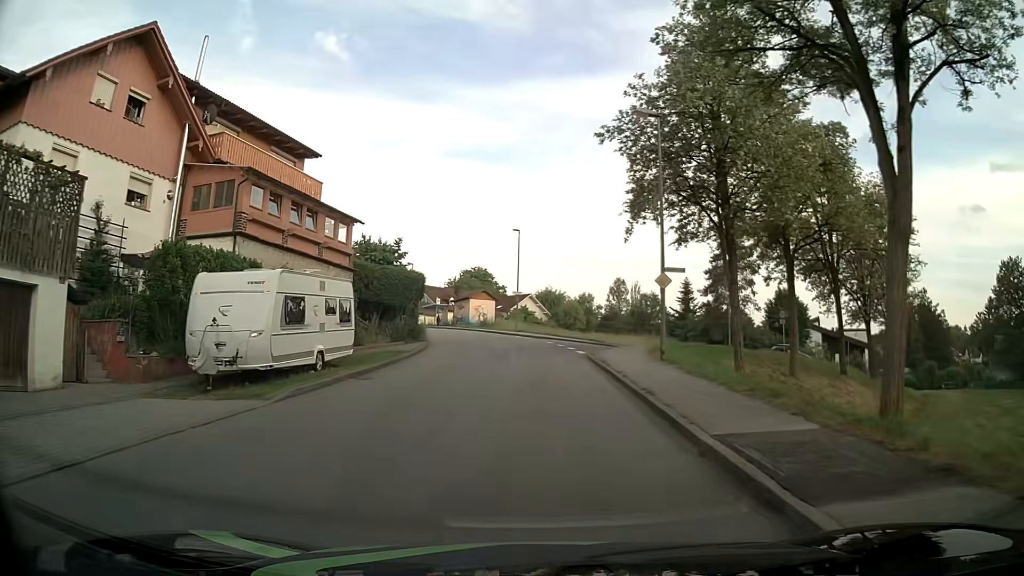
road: unclassified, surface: asphalt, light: Day
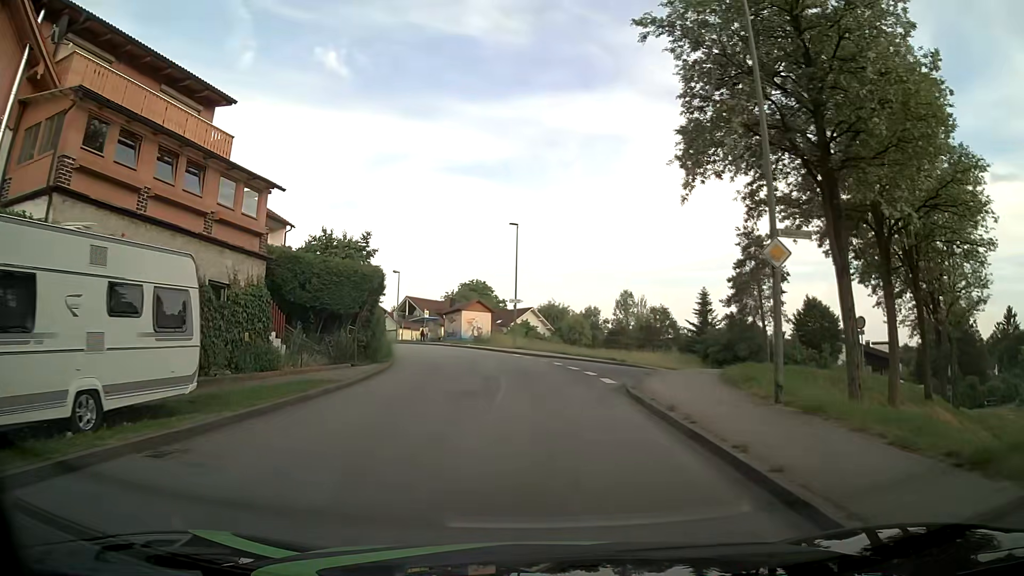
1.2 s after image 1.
(0.0, +9.7) m; 0°
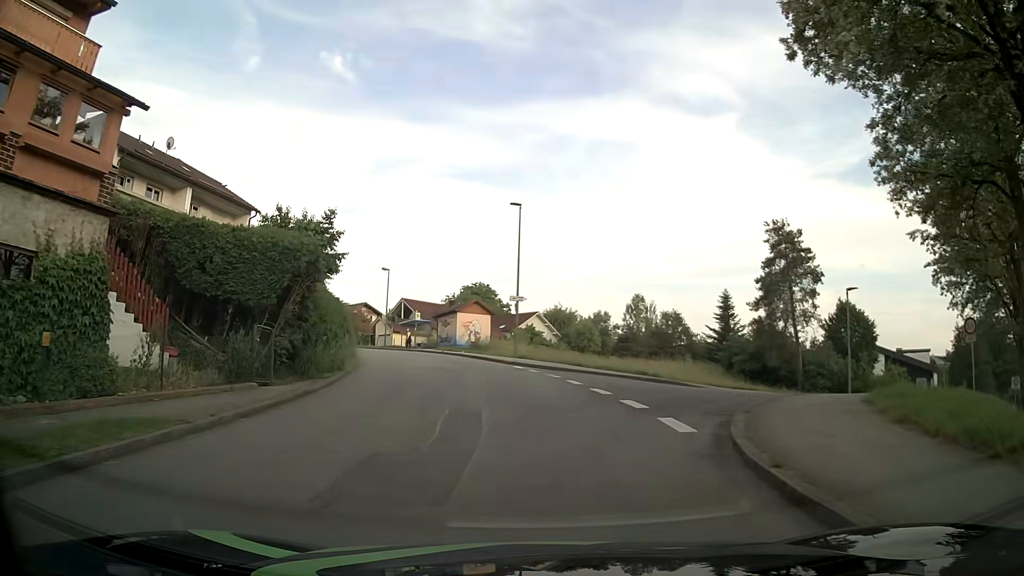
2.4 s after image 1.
(0.0, +8.1) m; -1°
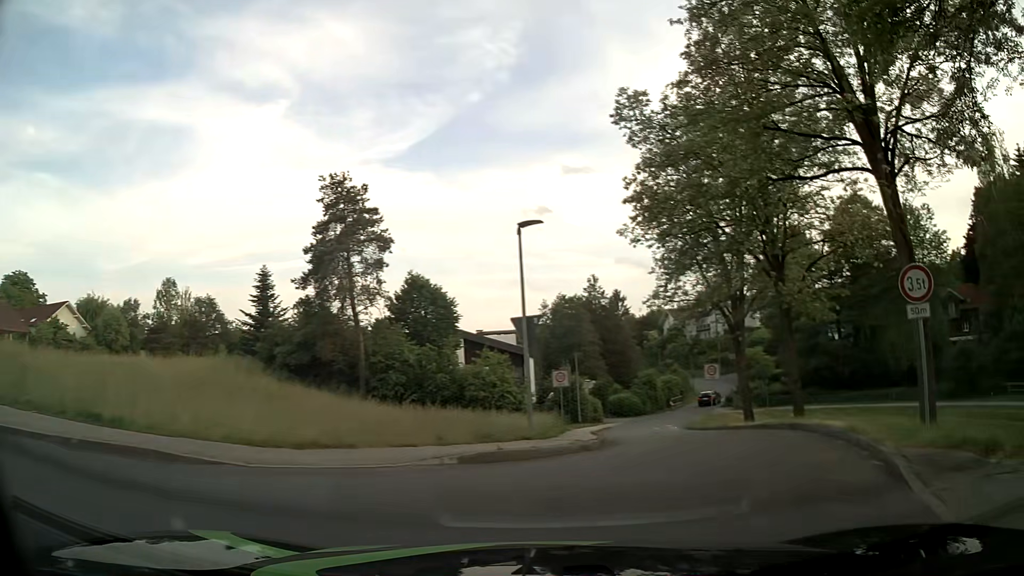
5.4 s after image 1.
(+2.9, +15.3) m; +39°
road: residential
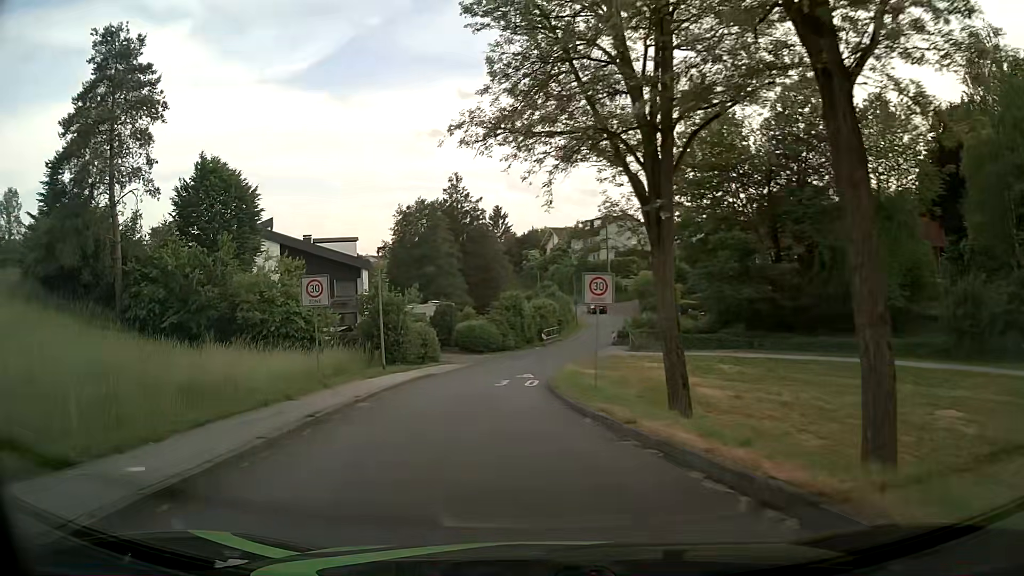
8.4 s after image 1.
(+4.4, +16.5) m; +10°
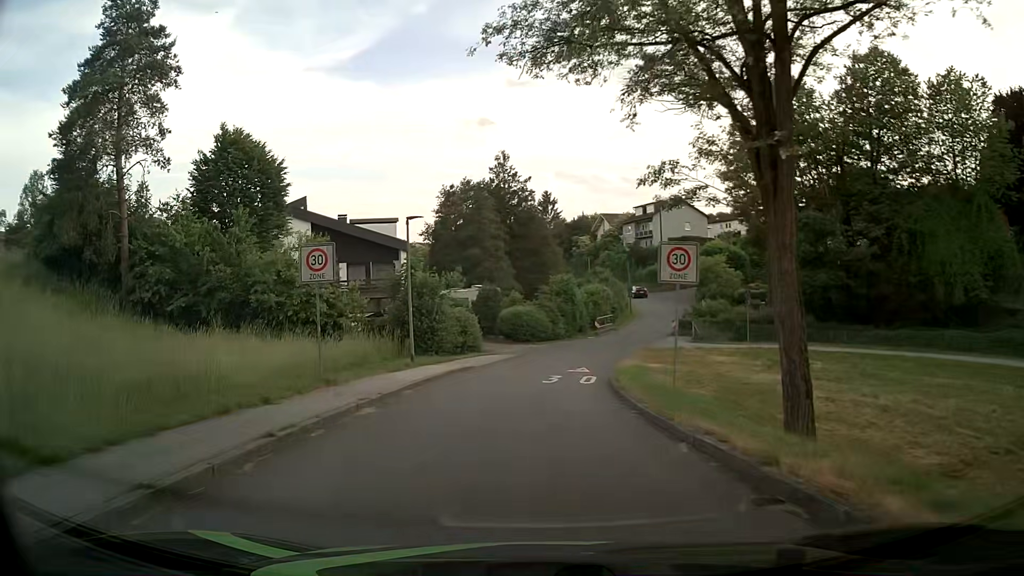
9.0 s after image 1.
(-0.1, +4.2) m; -4°
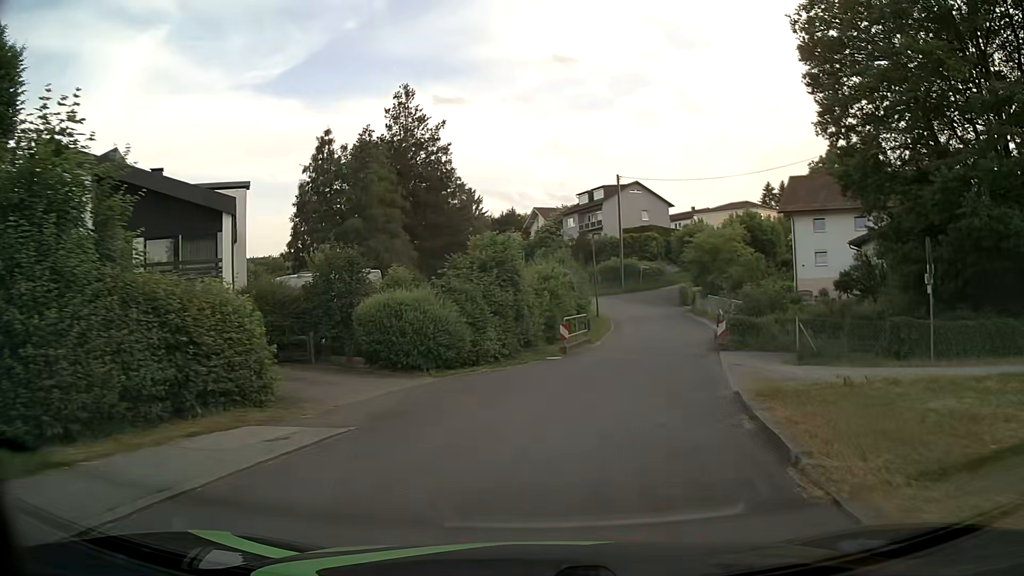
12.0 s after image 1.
(+0.5, +22.2) m; +7°
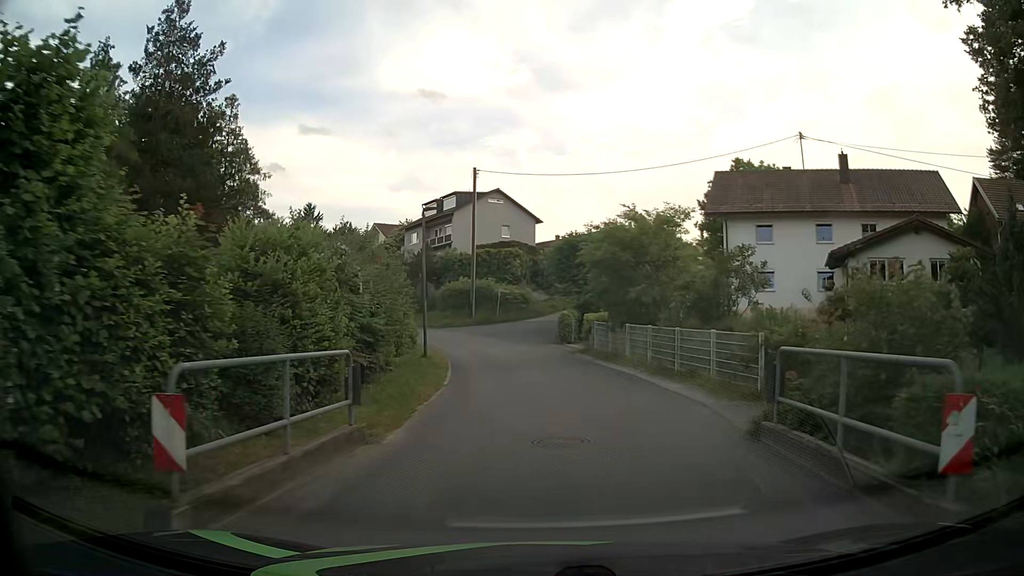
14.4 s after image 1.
(+1.8, +17.5) m; +13°
